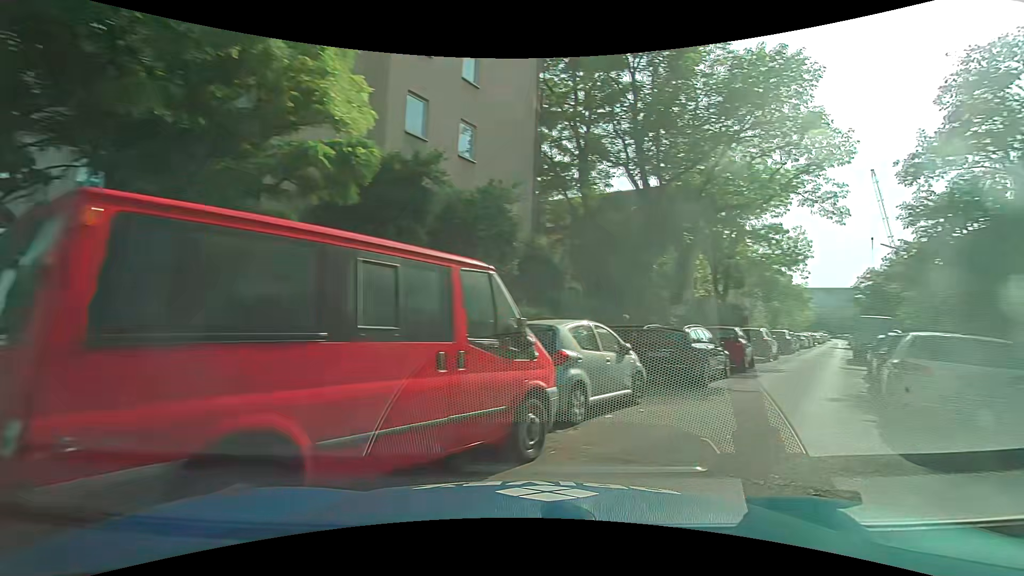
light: Day
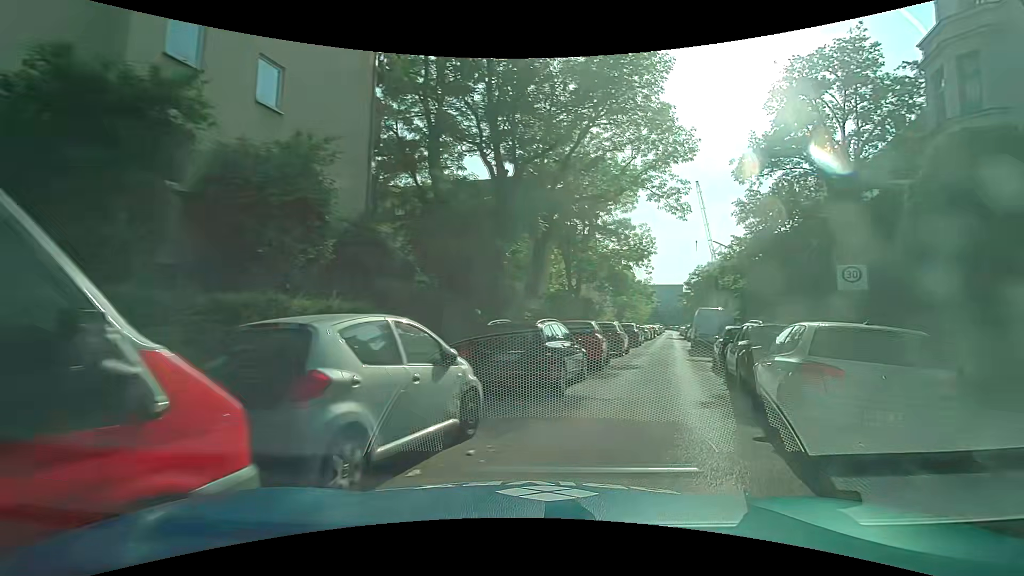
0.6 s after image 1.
(+0.4, +3.1) m; +15°
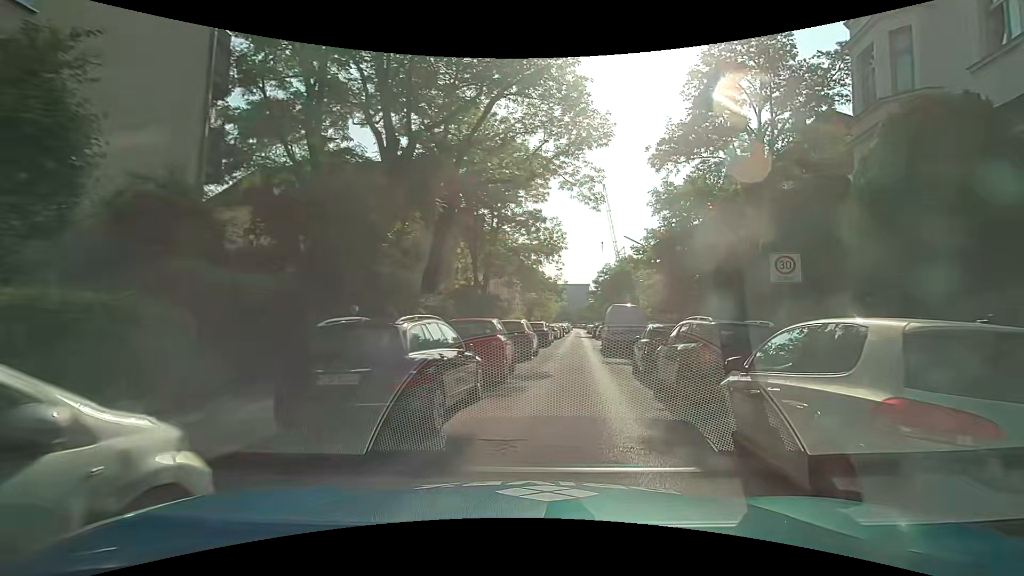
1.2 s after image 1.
(+0.3, +3.5) m; +10°
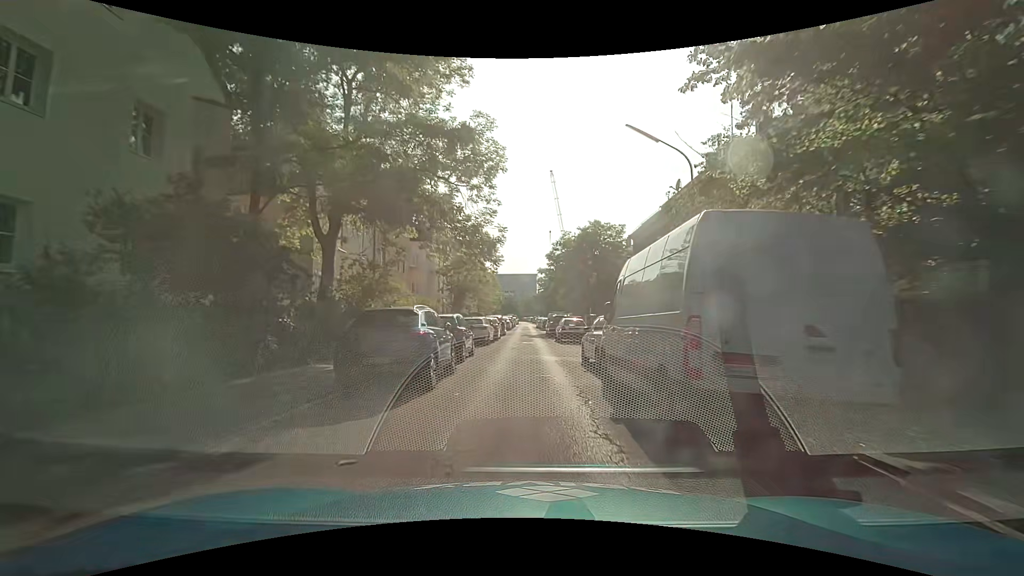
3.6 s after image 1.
(+1.4, +21.8) m; +4°
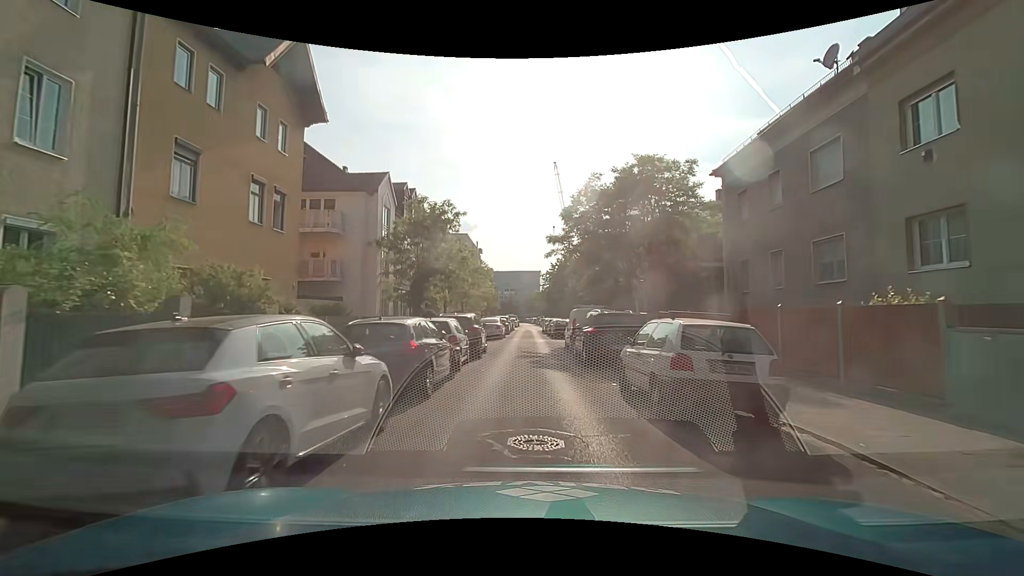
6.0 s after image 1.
(+0.2, +20.7) m; 0°
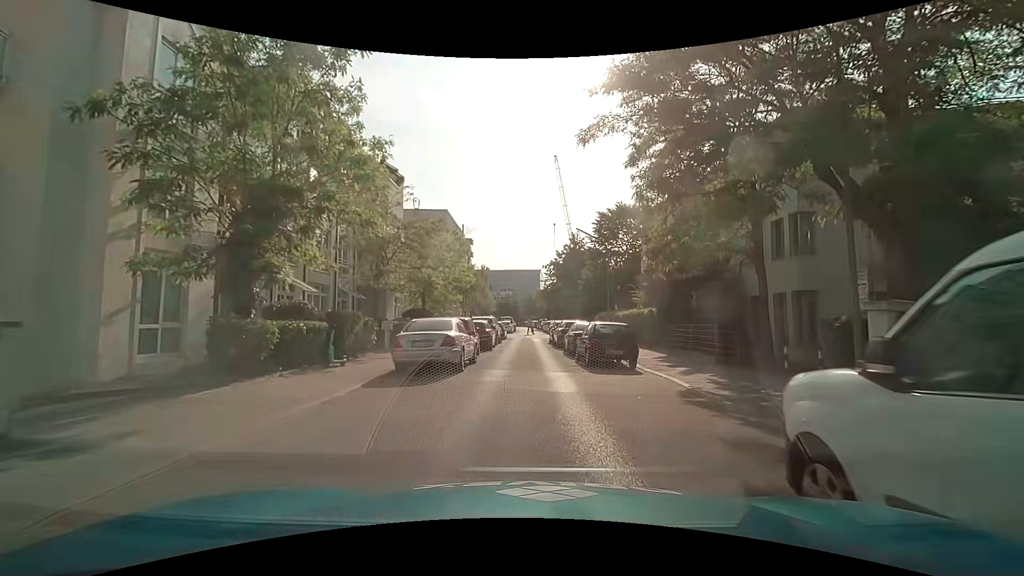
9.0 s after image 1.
(0.0, +20.3) m; +1°
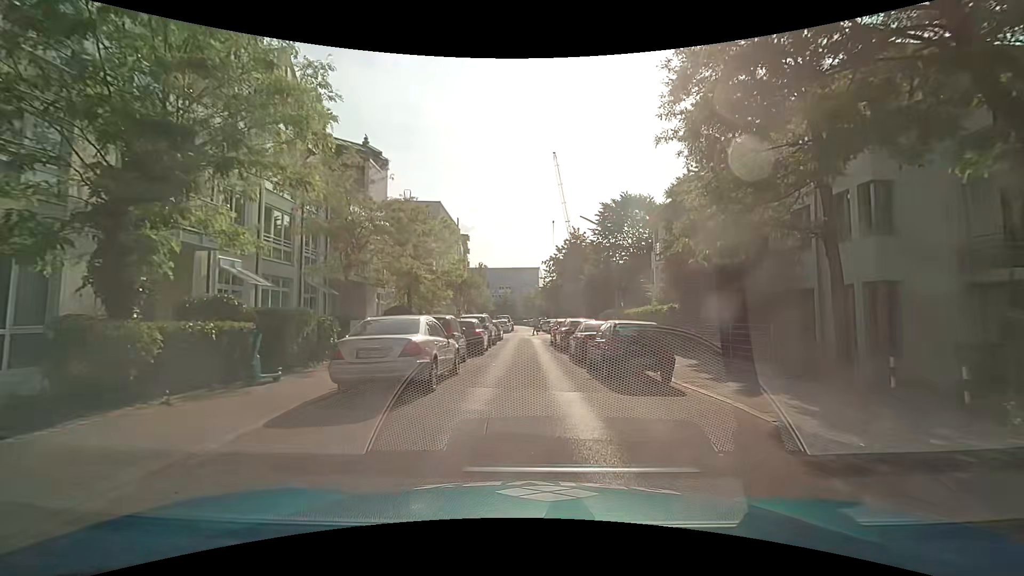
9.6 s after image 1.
(-0.1, +3.9) m; -1°
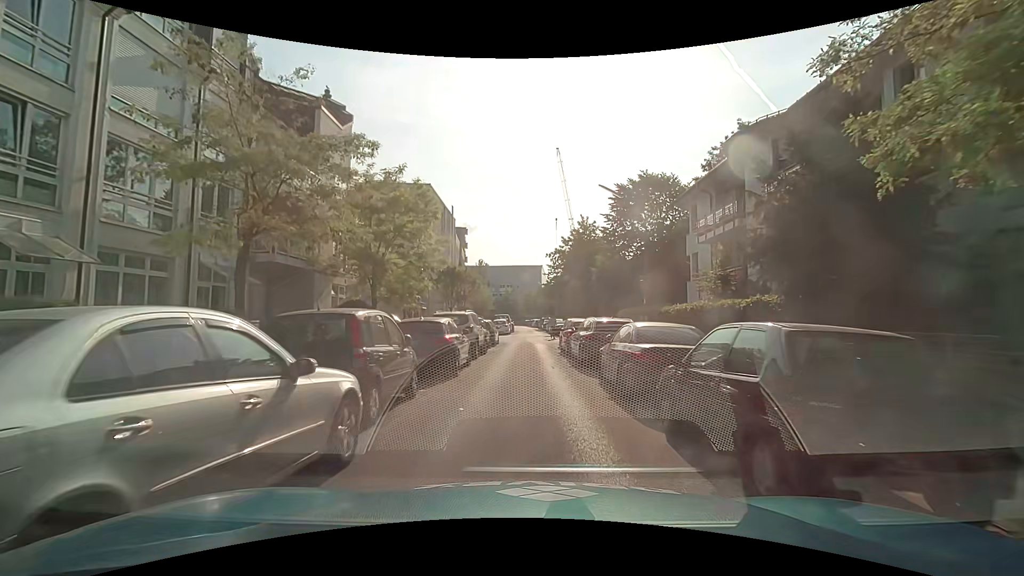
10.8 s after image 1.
(0.0, +7.7) m; +1°
